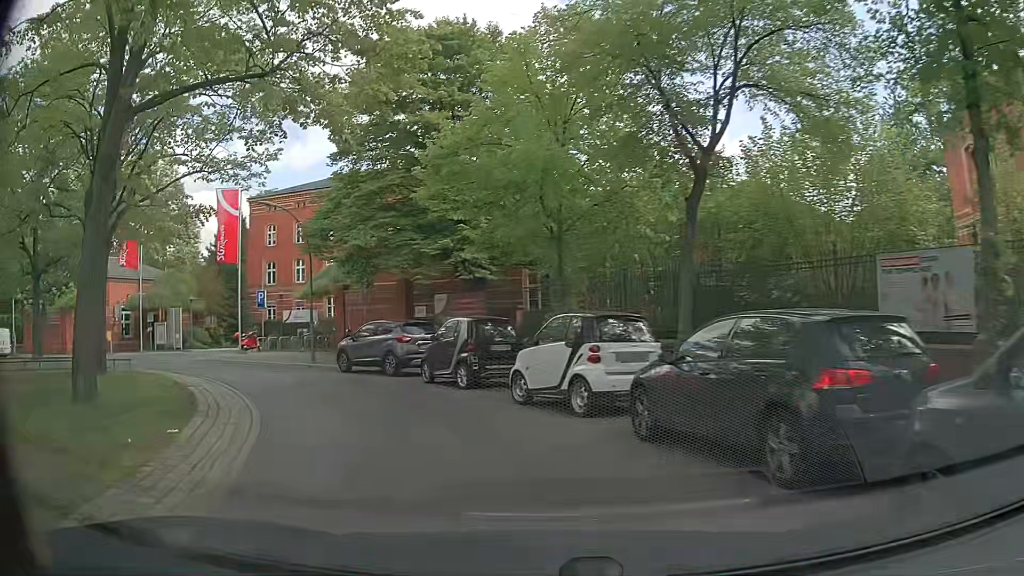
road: residential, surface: asphalt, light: Day
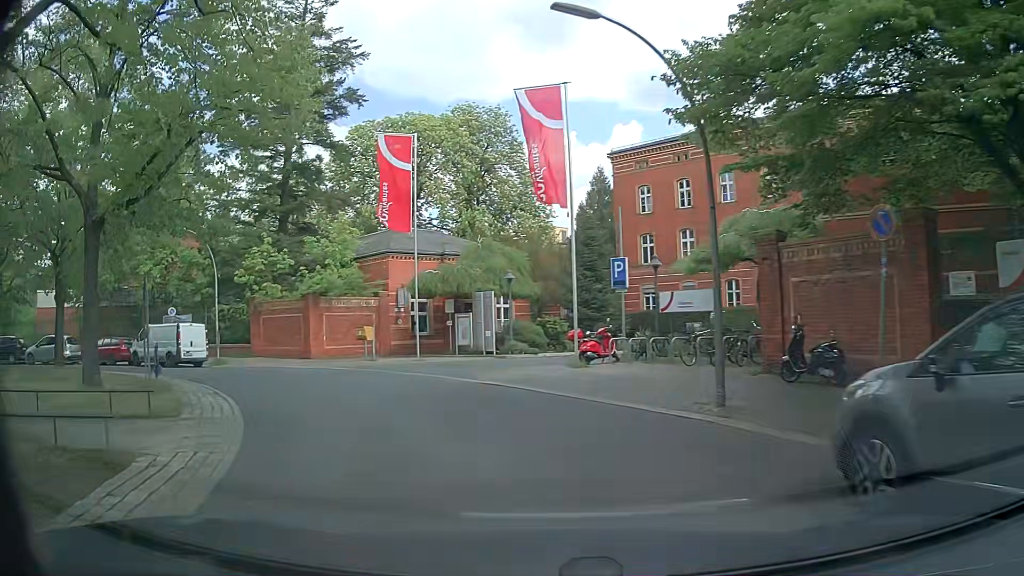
(-4.8, +15.7) m; -33°
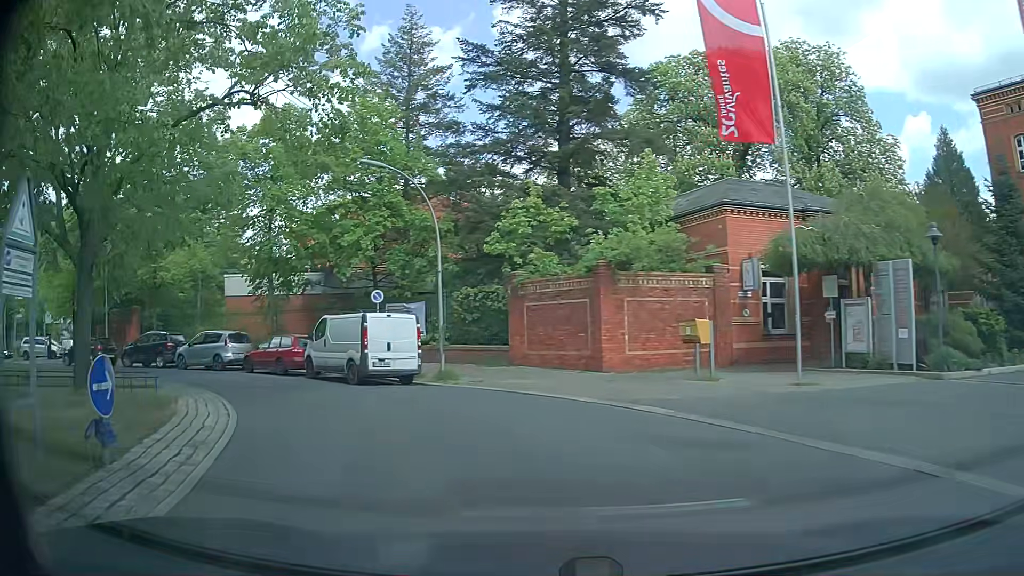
(-3.0, +12.3) m; -27°
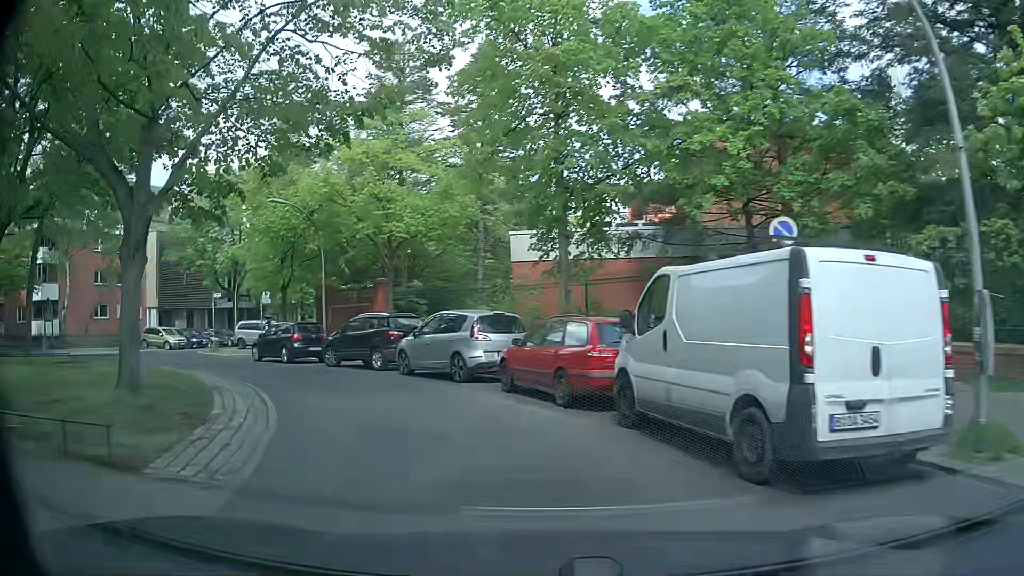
(-3.1, +12.5) m; -29°
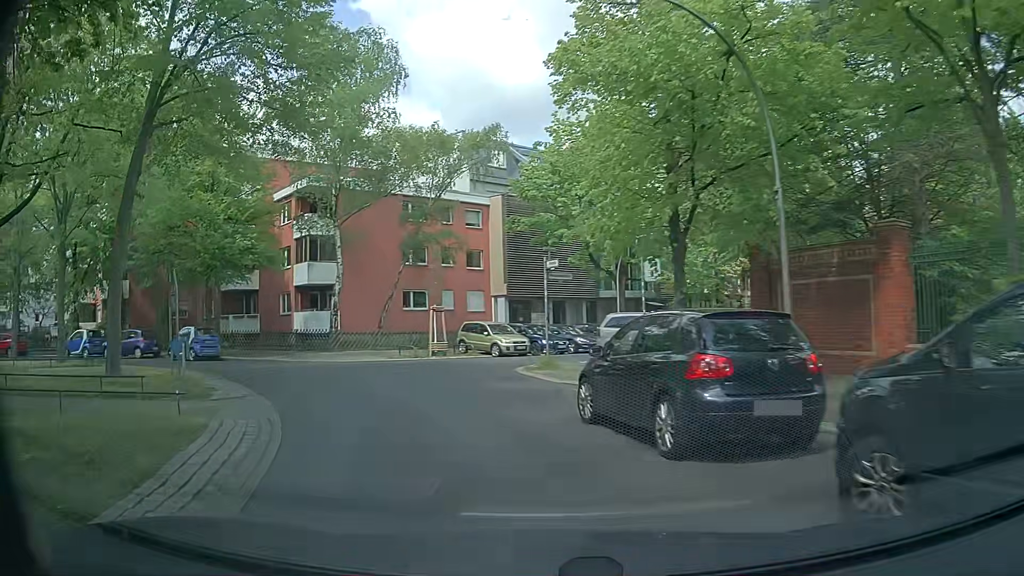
(-5.1, +16.5) m; -35°
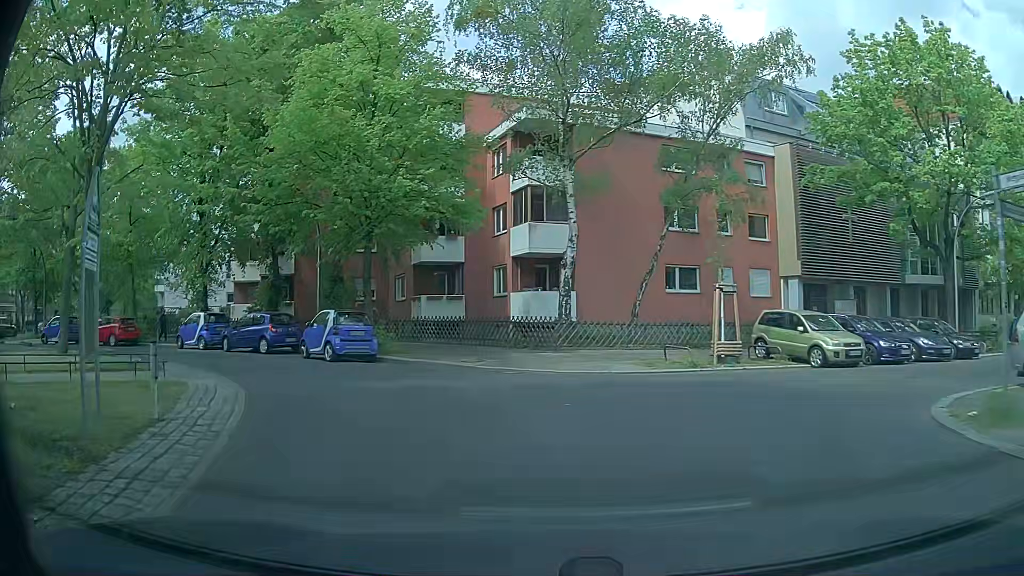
(-2.1, +10.9) m; -23°
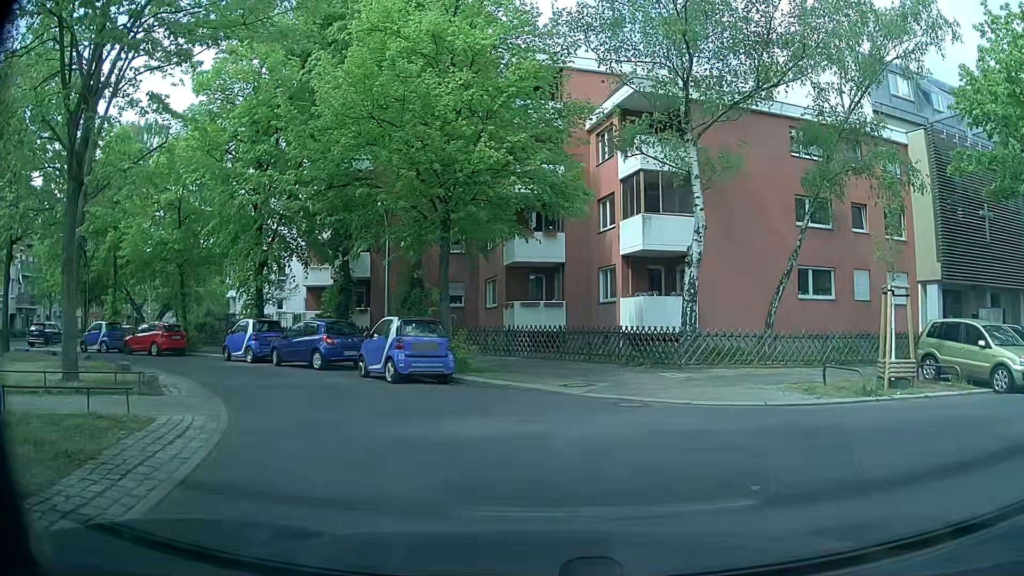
(-0.2, +4.0) m; -8°
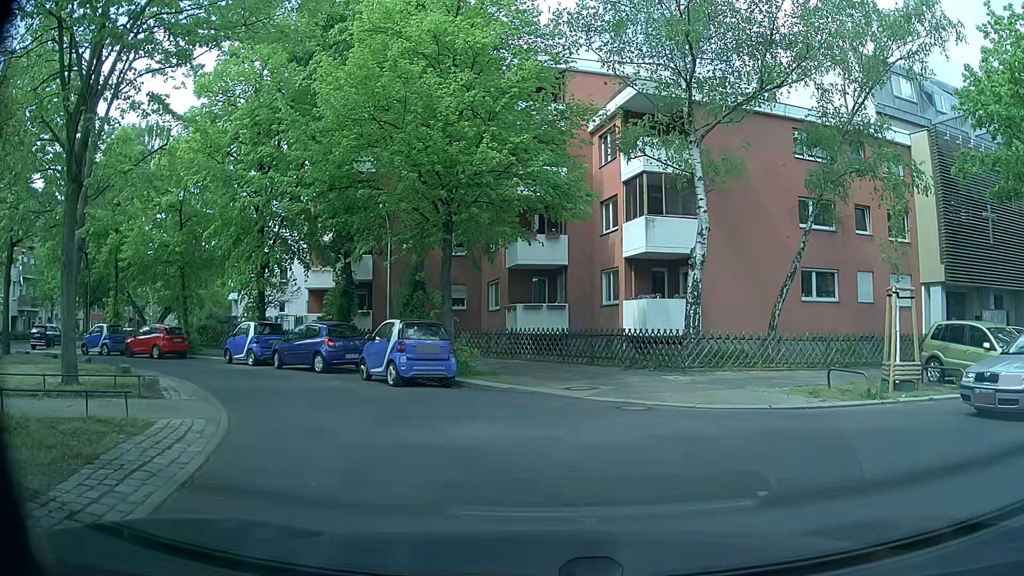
(0.0, +0.2) m; 0°
